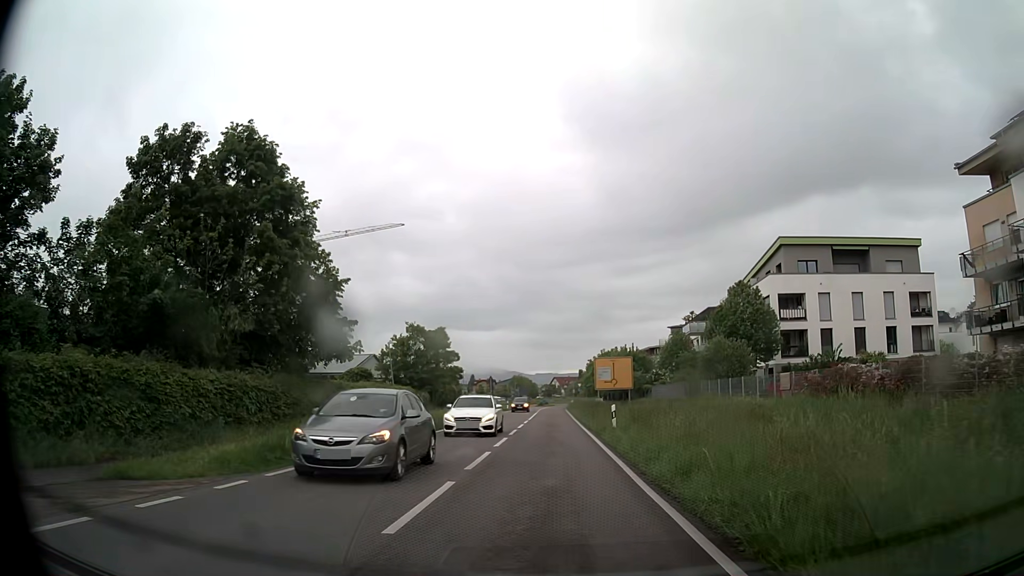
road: secondary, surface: asphalt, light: Day
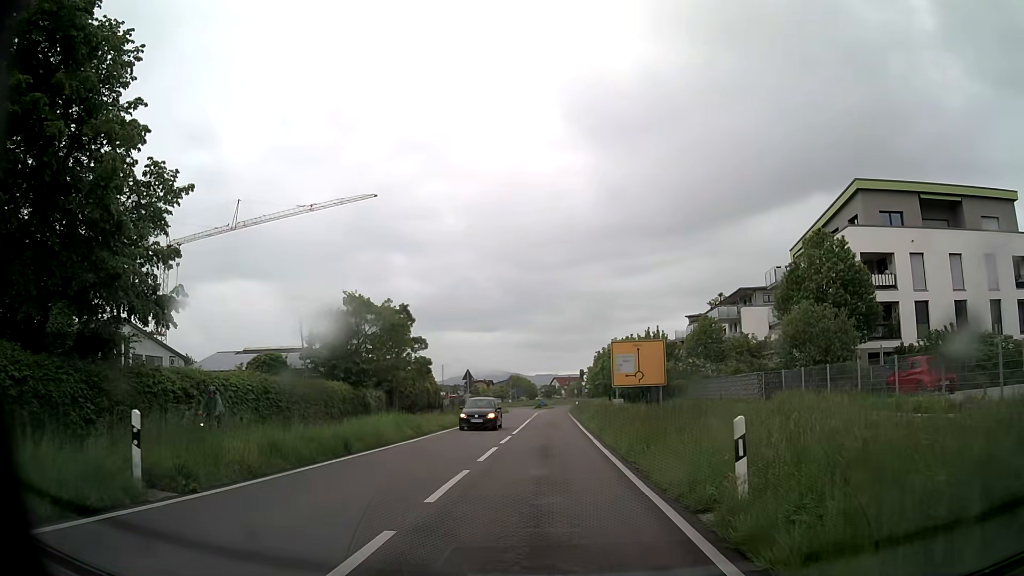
(0.0, +15.9) m; 0°
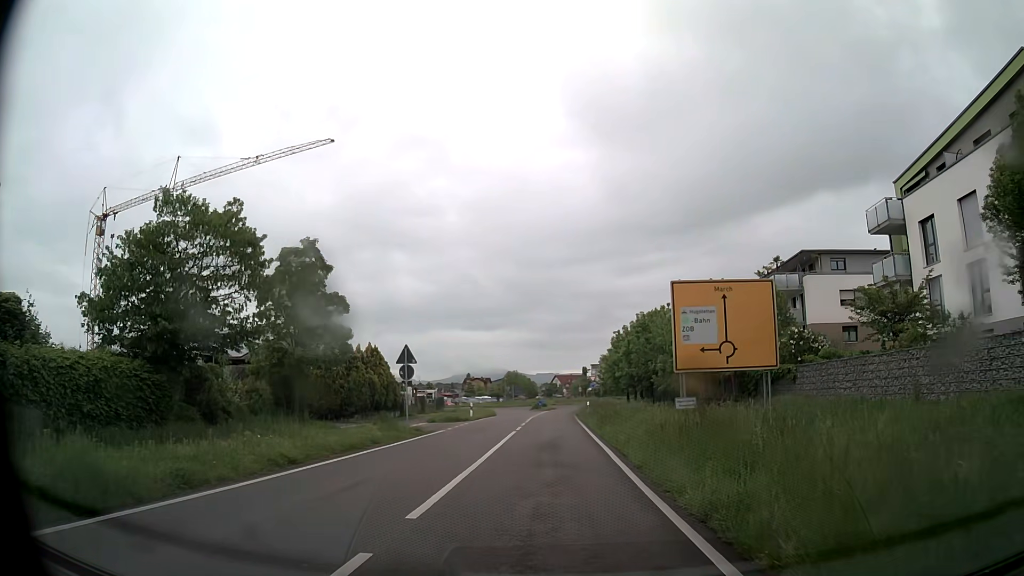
(-0.1, +19.1) m; 0°
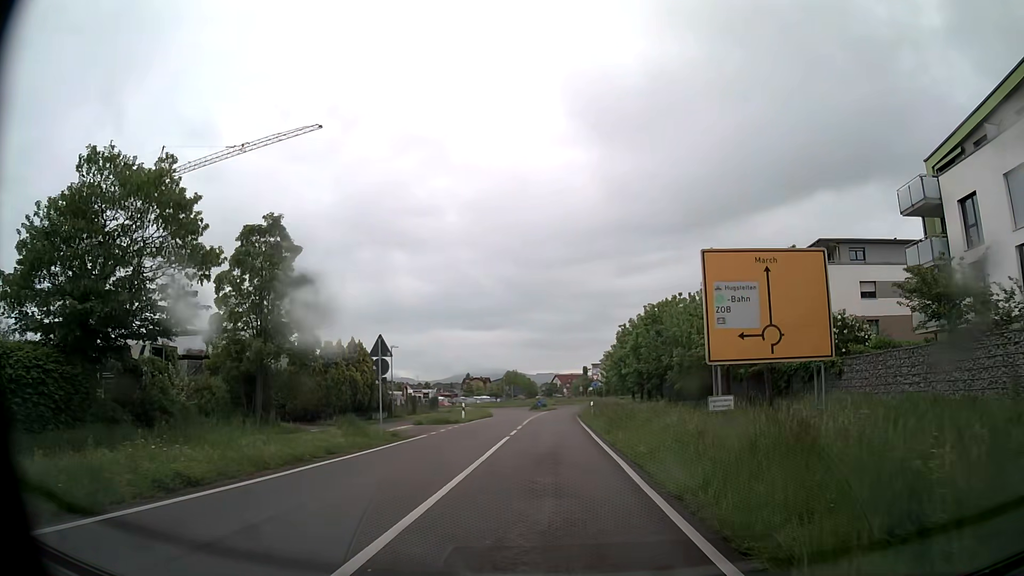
(0.0, +4.0) m; 0°
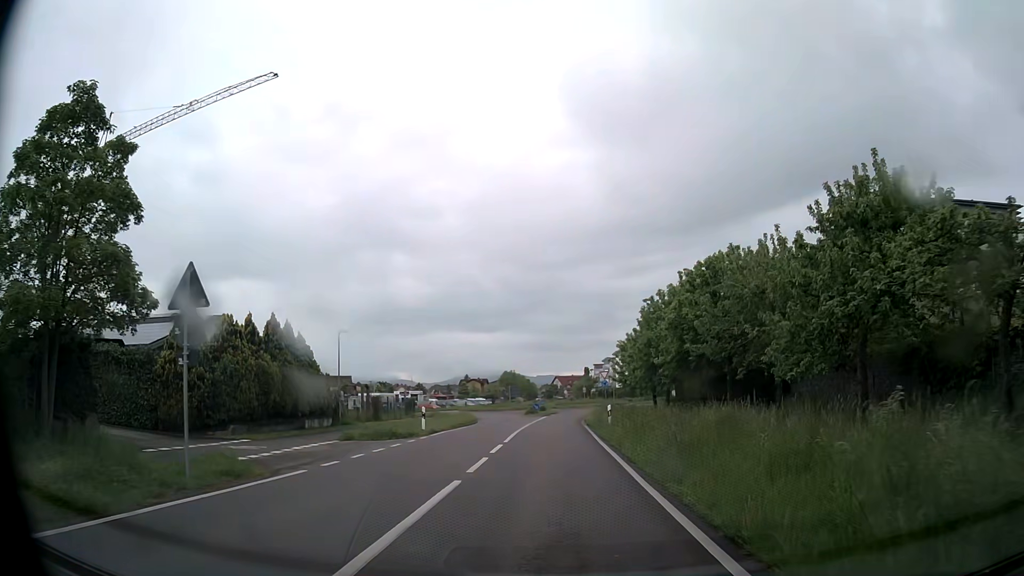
(0.0, +12.2) m; 0°
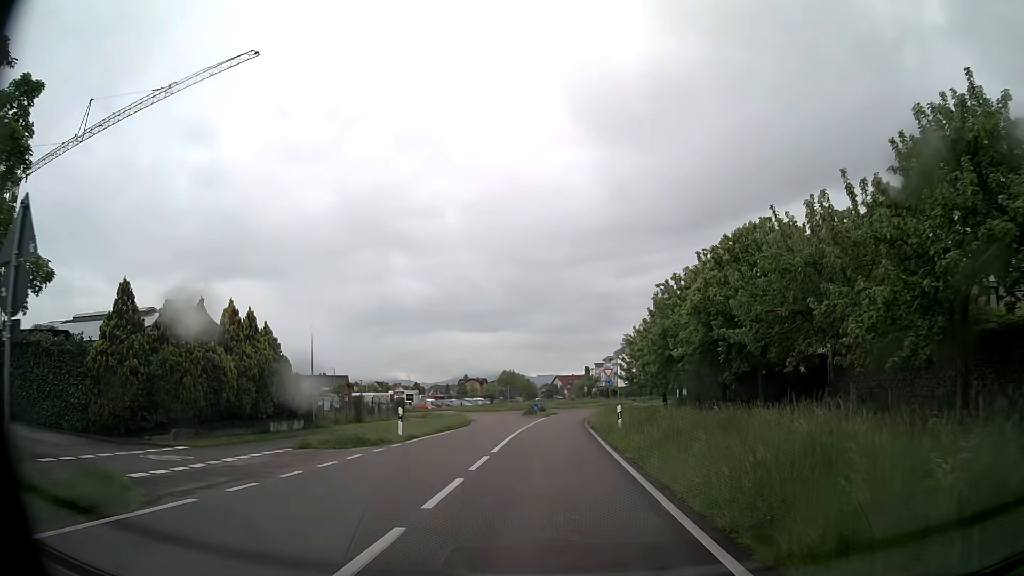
(0.0, +4.2) m; -1°
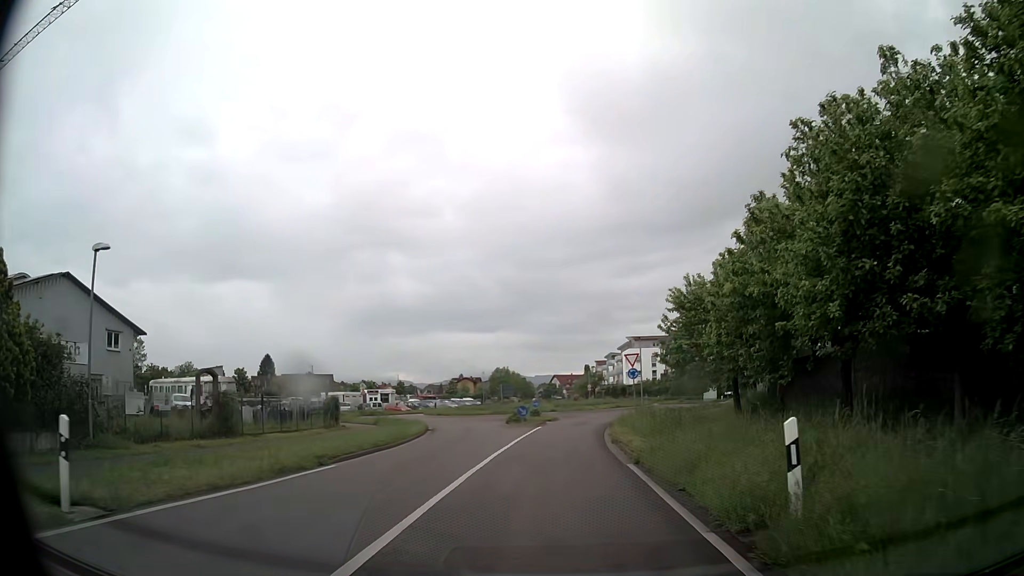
(+0.2, +17.1) m; 0°
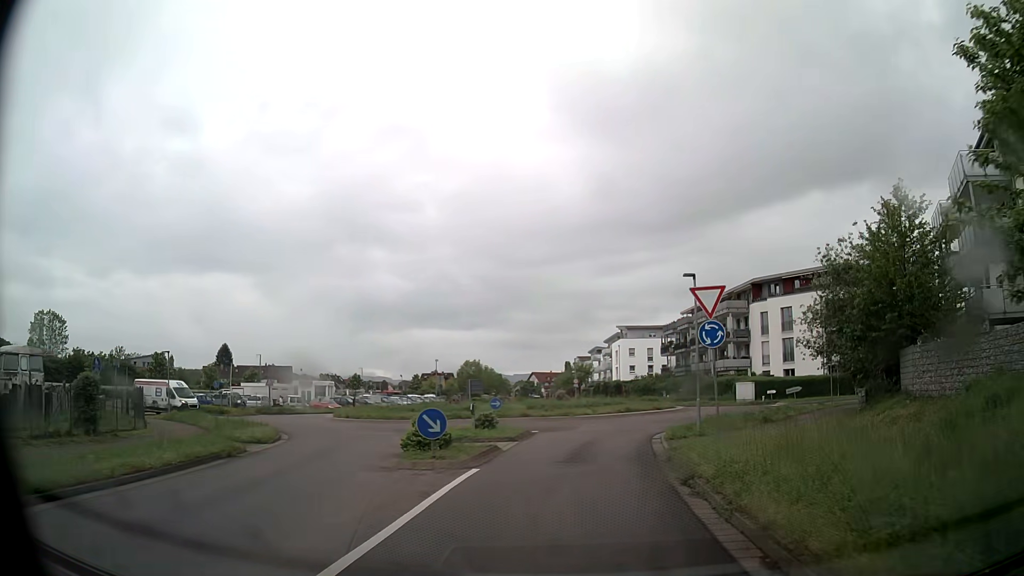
(+0.3, +21.2) m; +1°
